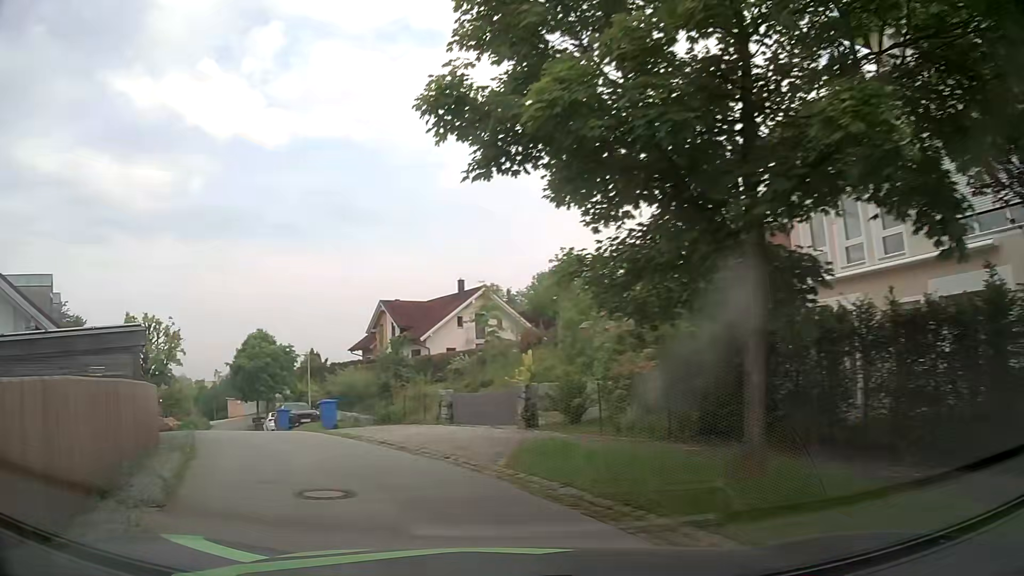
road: residential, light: Day
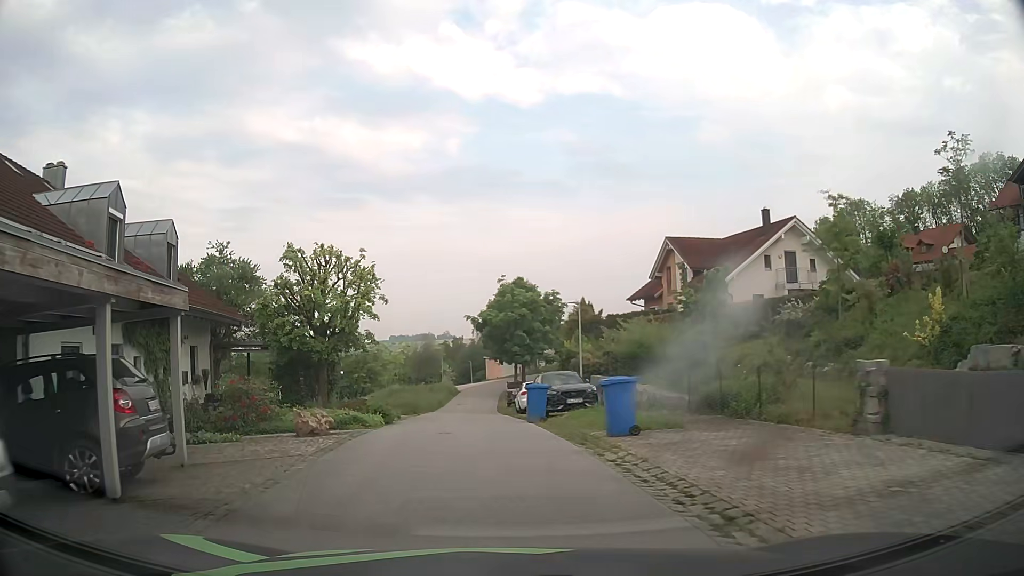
(-2.9, +11.7) m; -23°
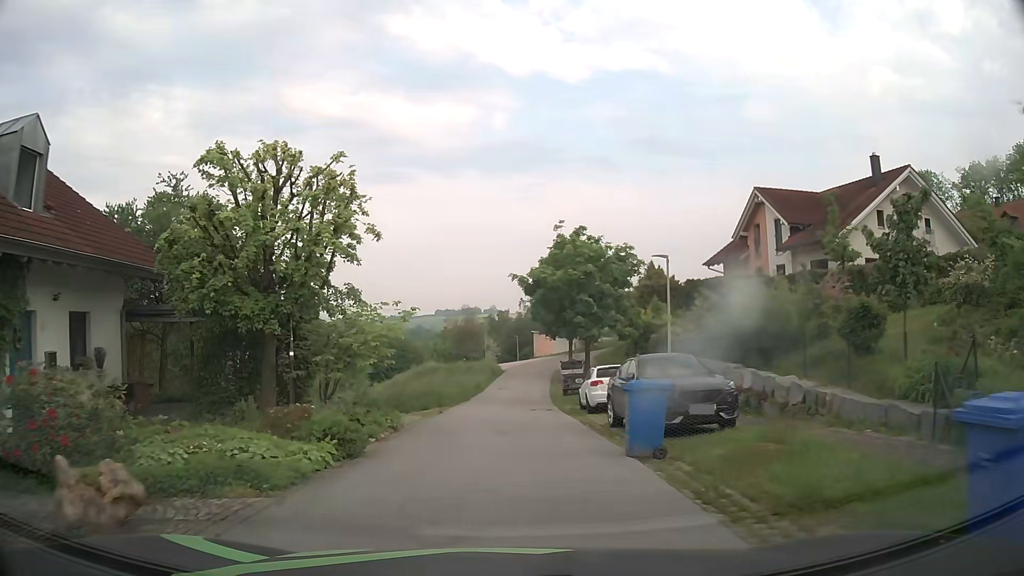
(-0.5, +9.3) m; -5°
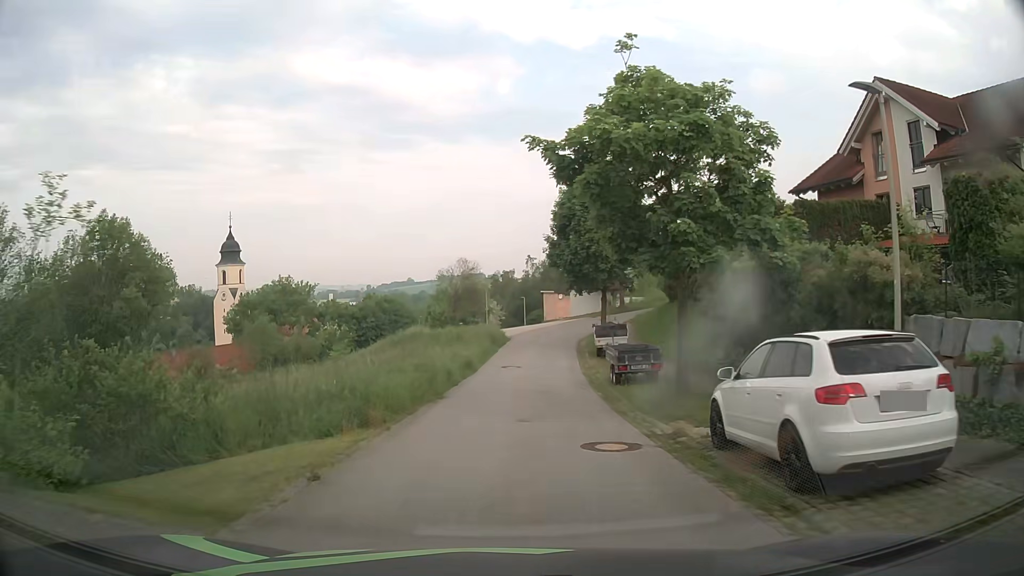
(-0.1, +14.5) m; 0°
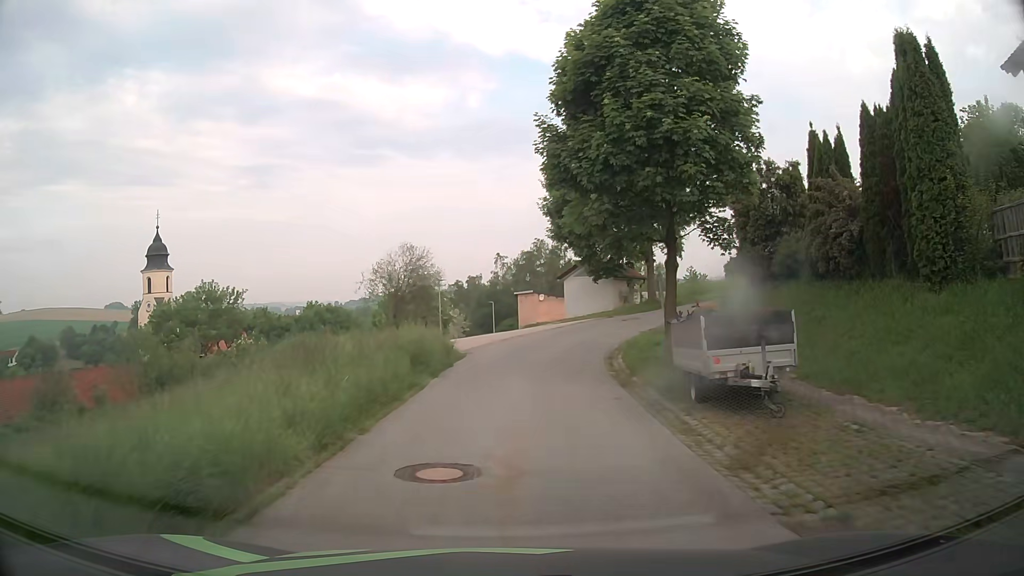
(+0.4, +19.7) m; +3°
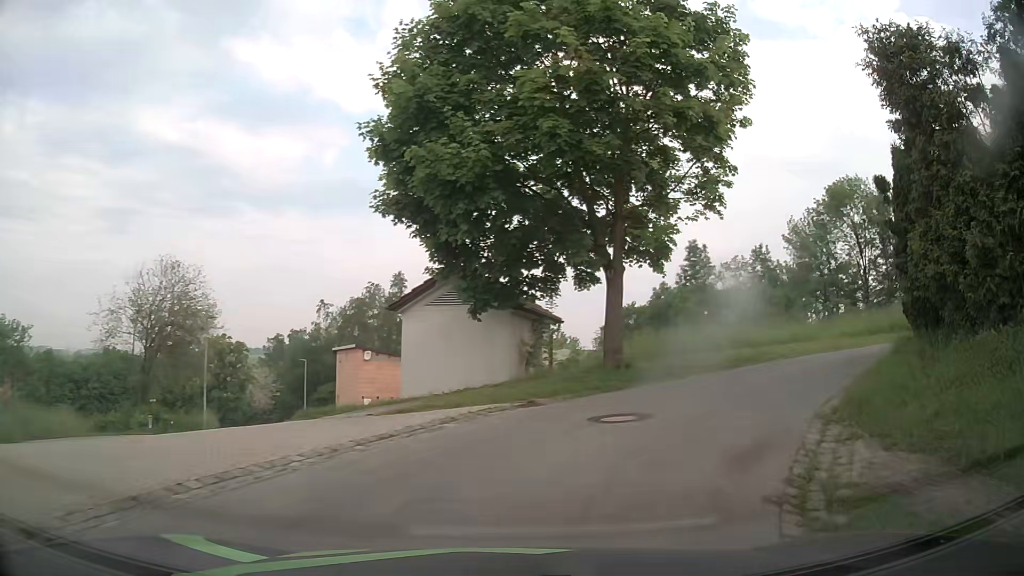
(+1.0, +18.4) m; +11°
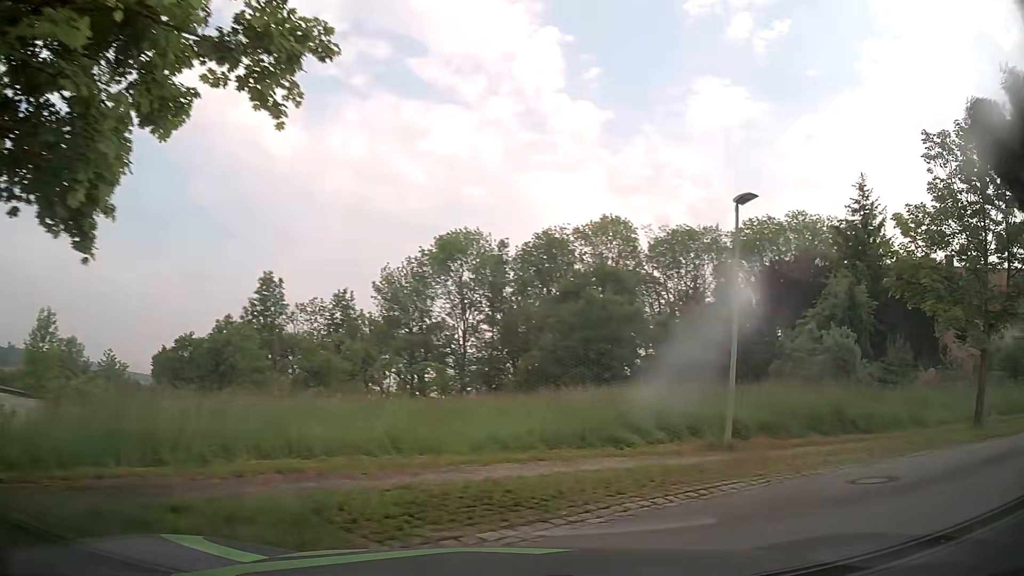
(+2.9, +9.8) m; +36°
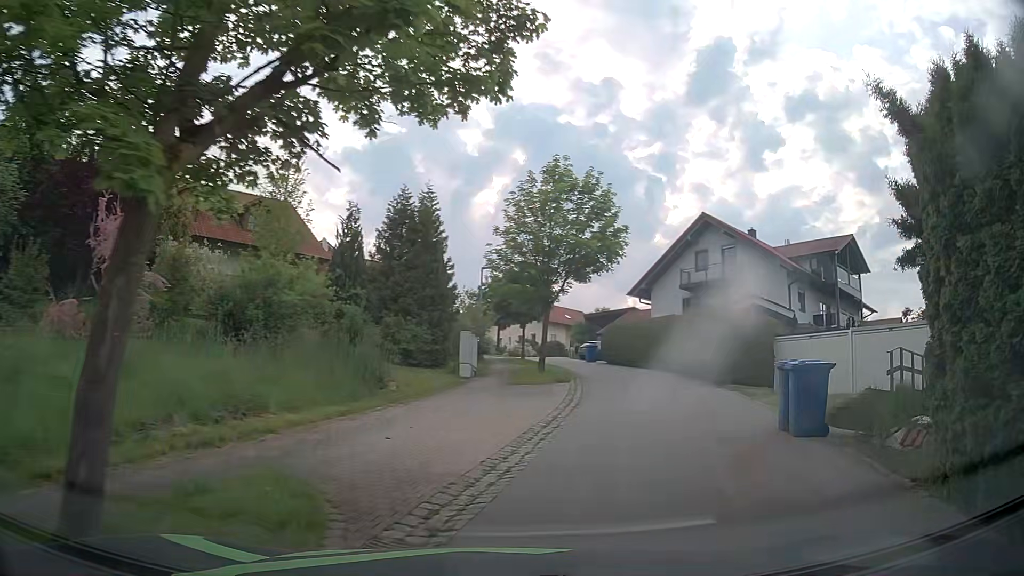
(+7.9, +10.6) m; +71°
